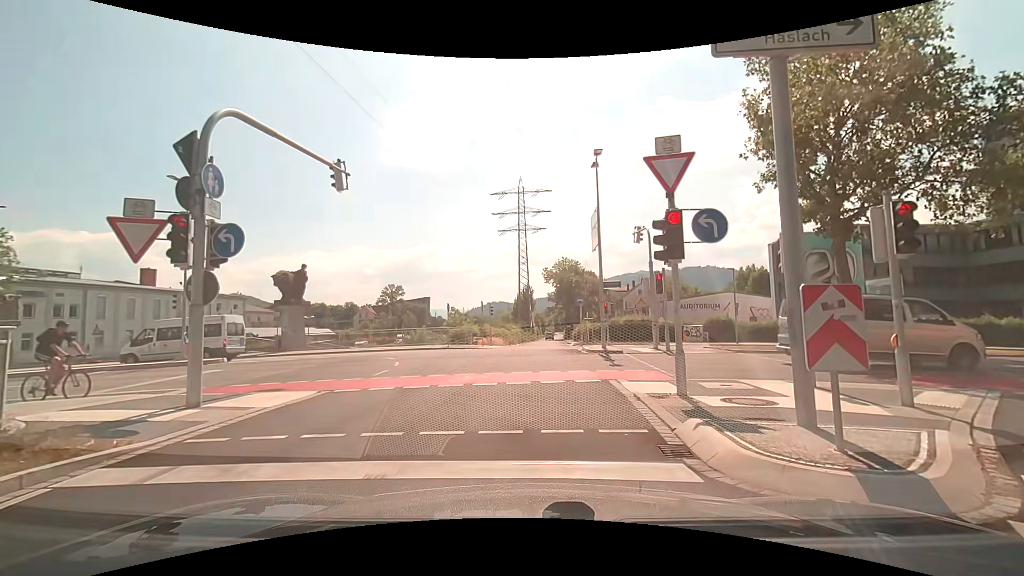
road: trunk_link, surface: asphalt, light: Day
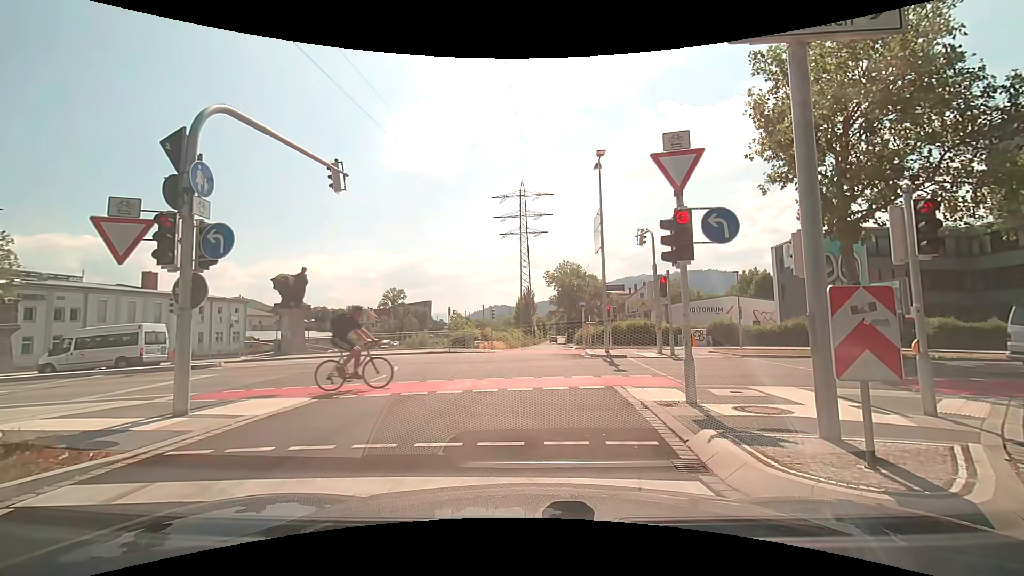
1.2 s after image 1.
(0.0, +0.4) m; 0°
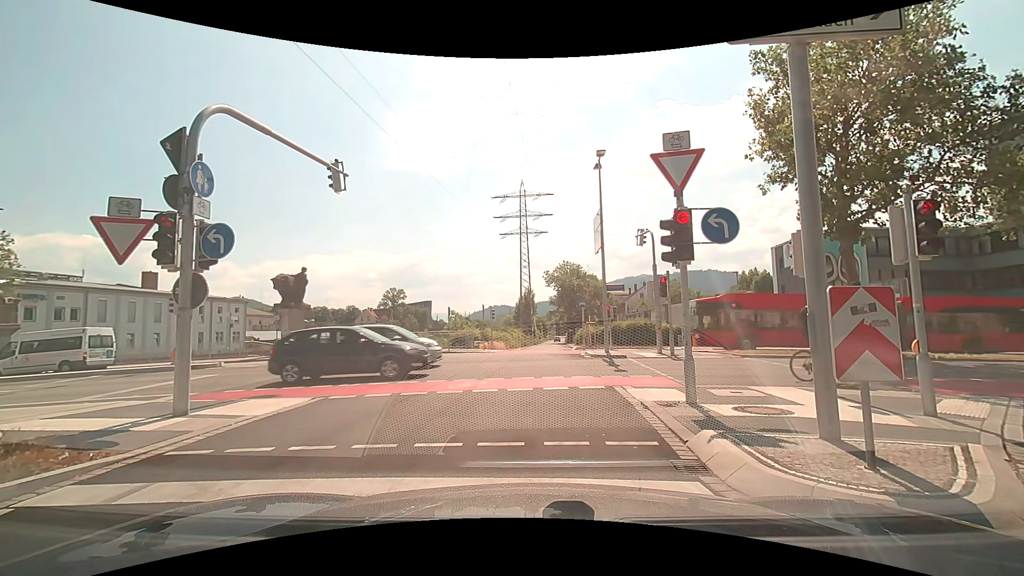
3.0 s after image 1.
(0.0, 0.0) m; 0°
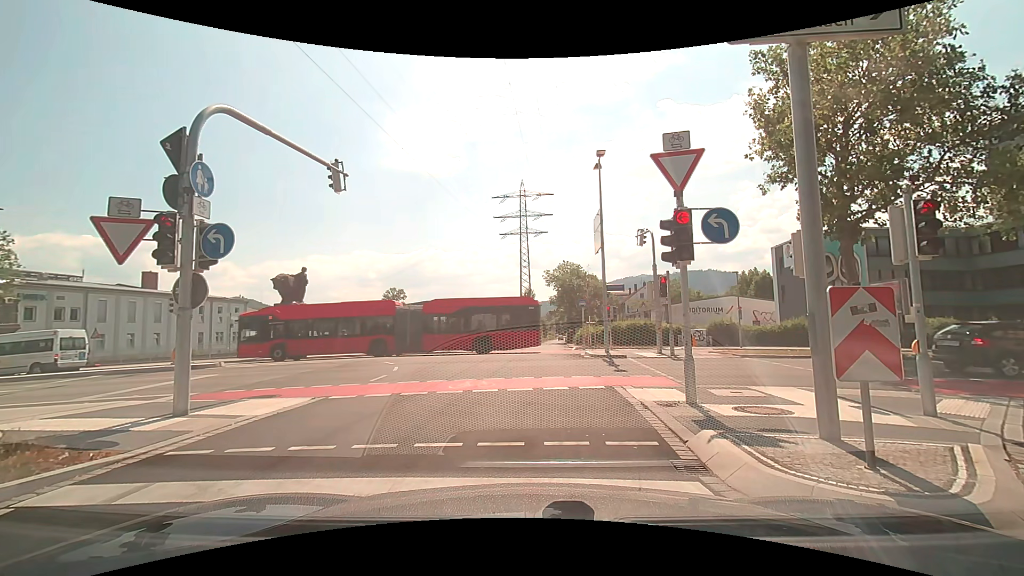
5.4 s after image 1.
(0.0, 0.0) m; 0°
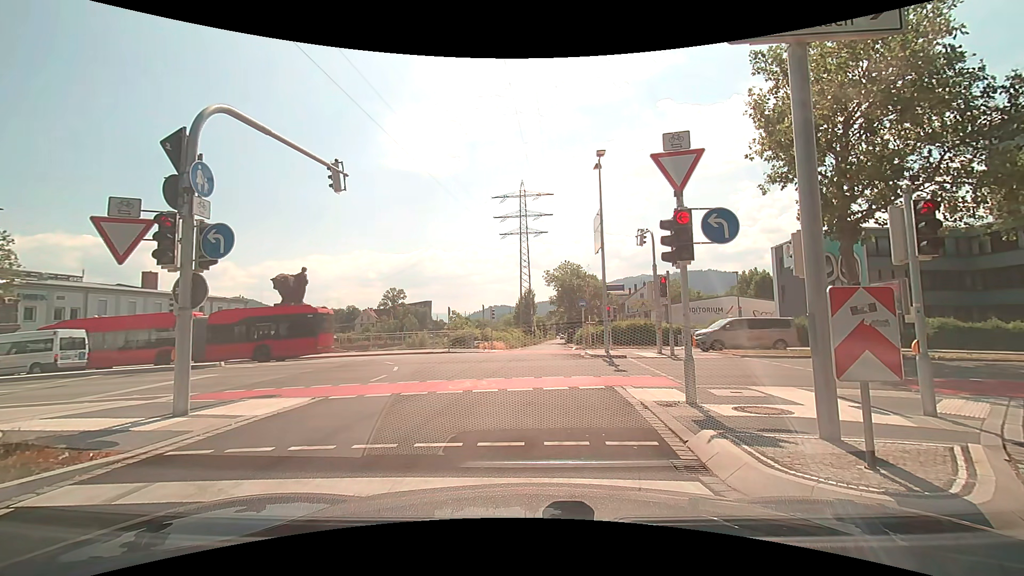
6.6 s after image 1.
(0.0, 0.0) m; 0°
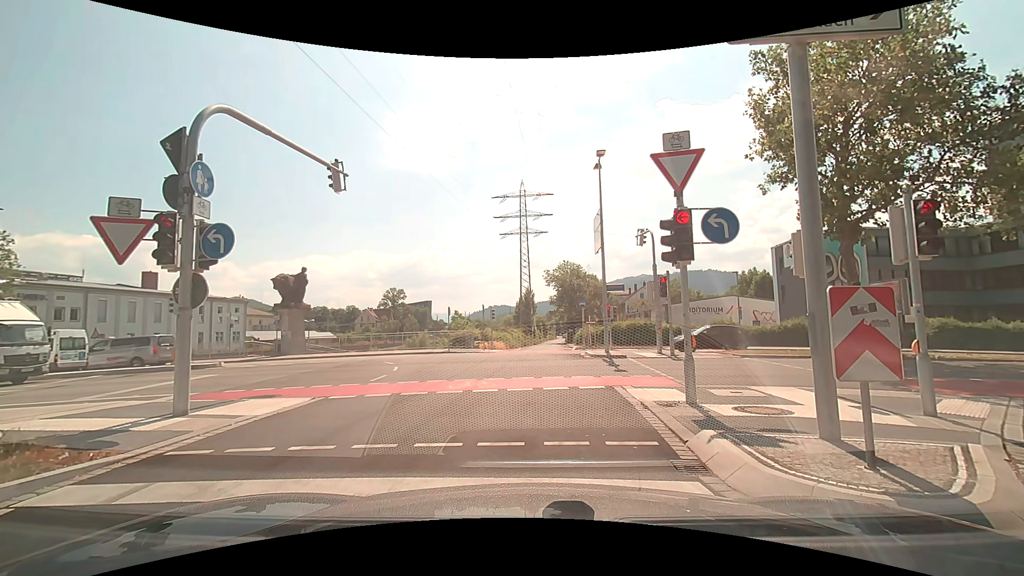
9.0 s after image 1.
(0.0, 0.0) m; 0°
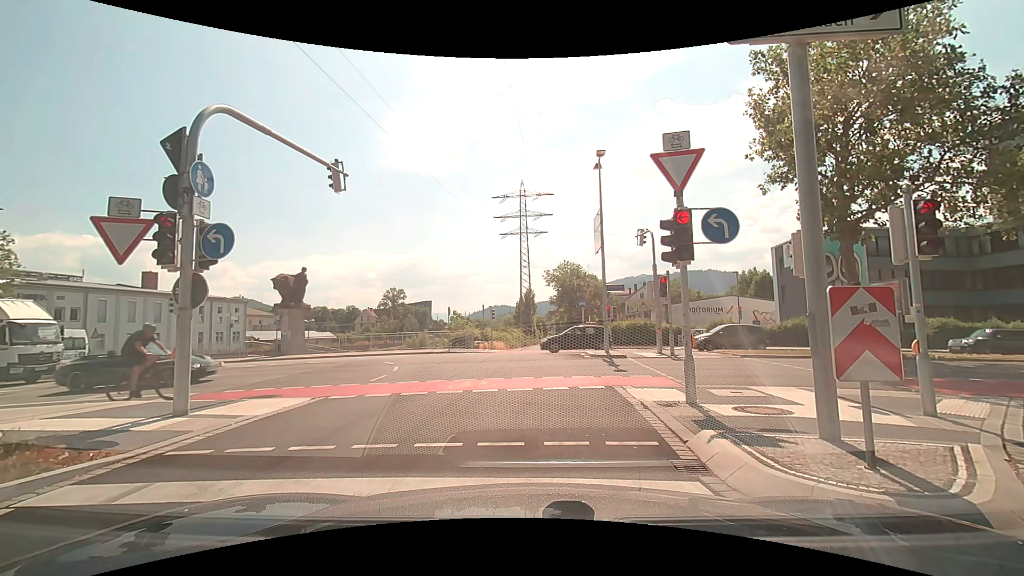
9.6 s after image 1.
(0.0, 0.0) m; 0°
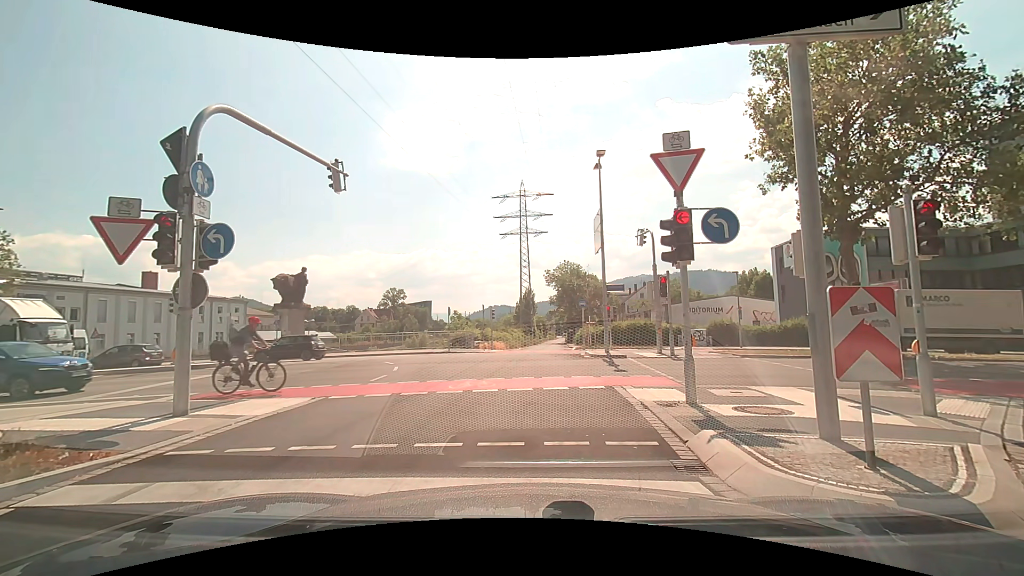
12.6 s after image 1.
(0.0, 0.0) m; 0°
